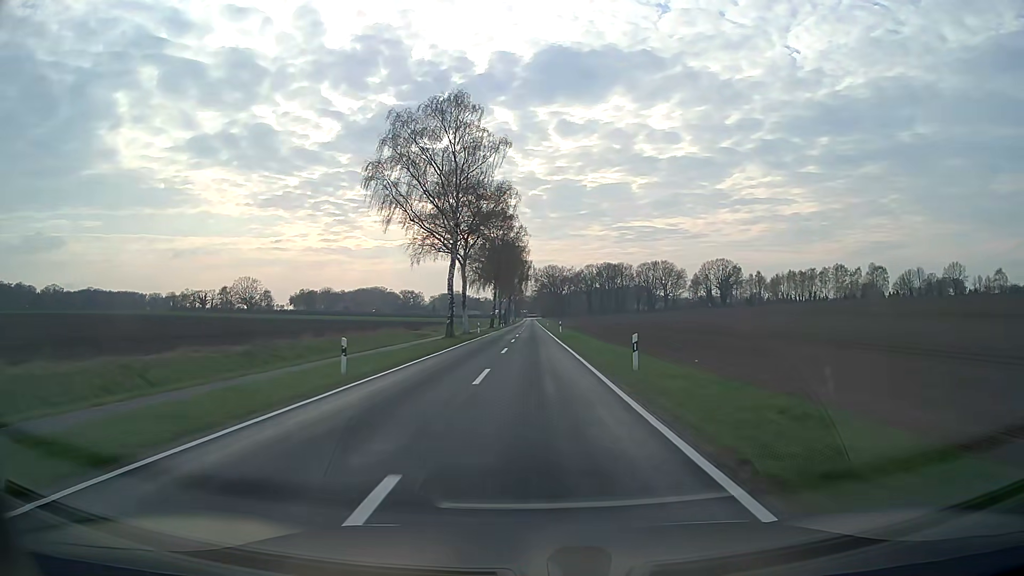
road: tertiary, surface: asphalt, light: Day
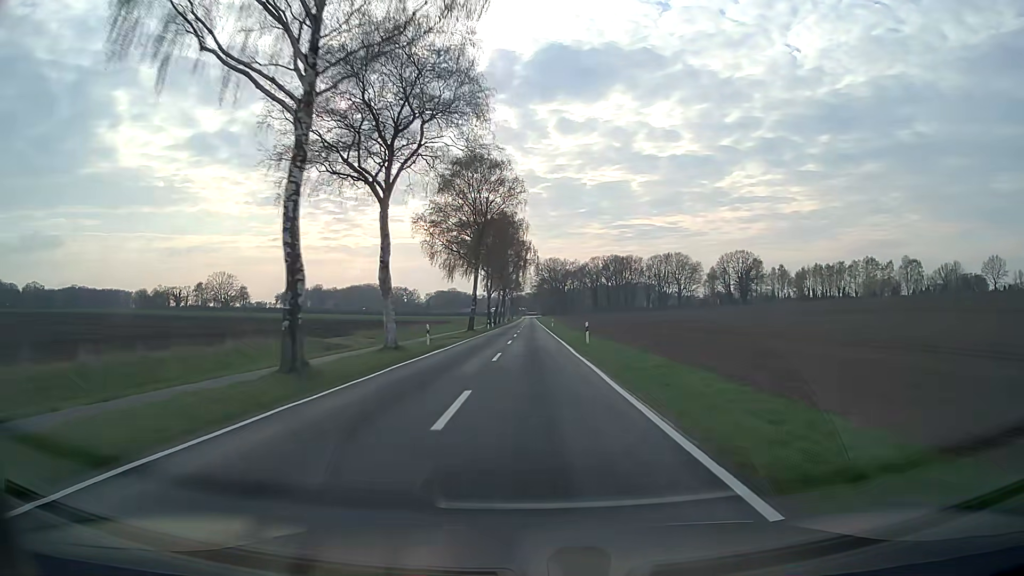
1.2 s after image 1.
(0.0, +31.1) m; 0°
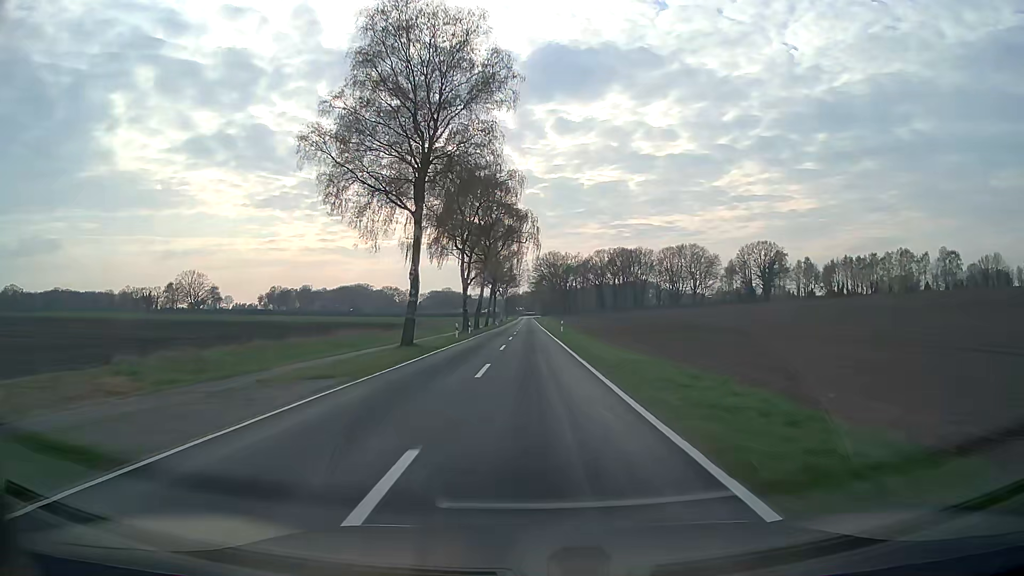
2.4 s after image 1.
(+0.1, +30.8) m; 0°
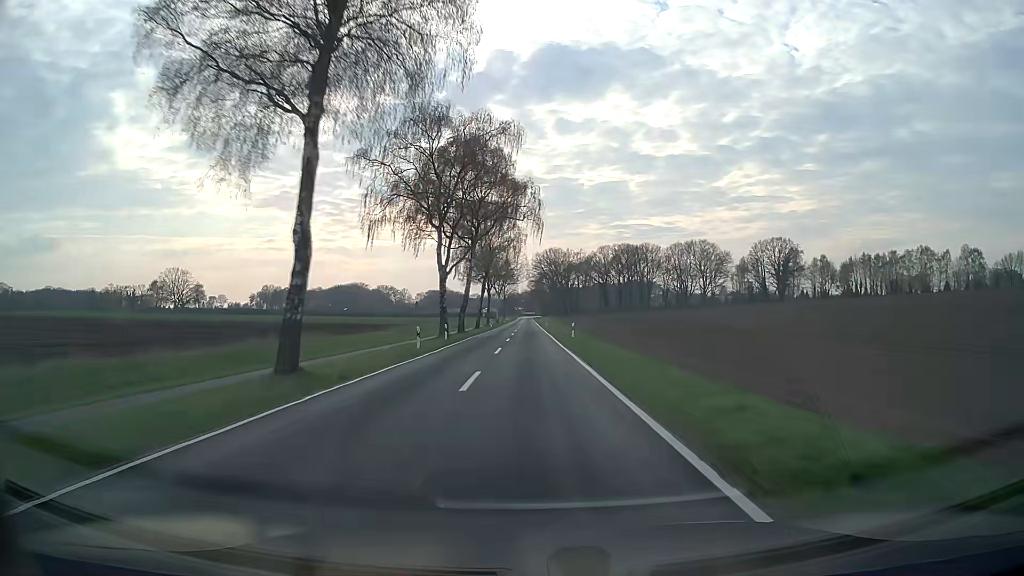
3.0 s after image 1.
(0.0, +15.4) m; 0°
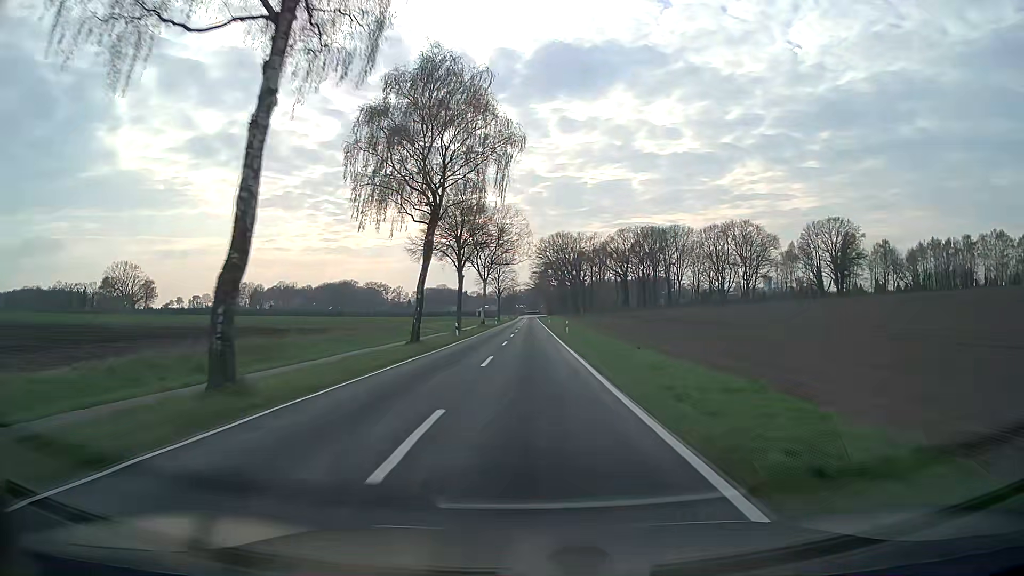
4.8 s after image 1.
(0.0, +44.9) m; 0°
(0, +10) (0, +20) (0, +30) (0, +40) (0, +50) (0, +60) (0, +70) (0, +80) (0, +90) (0, +100) m
